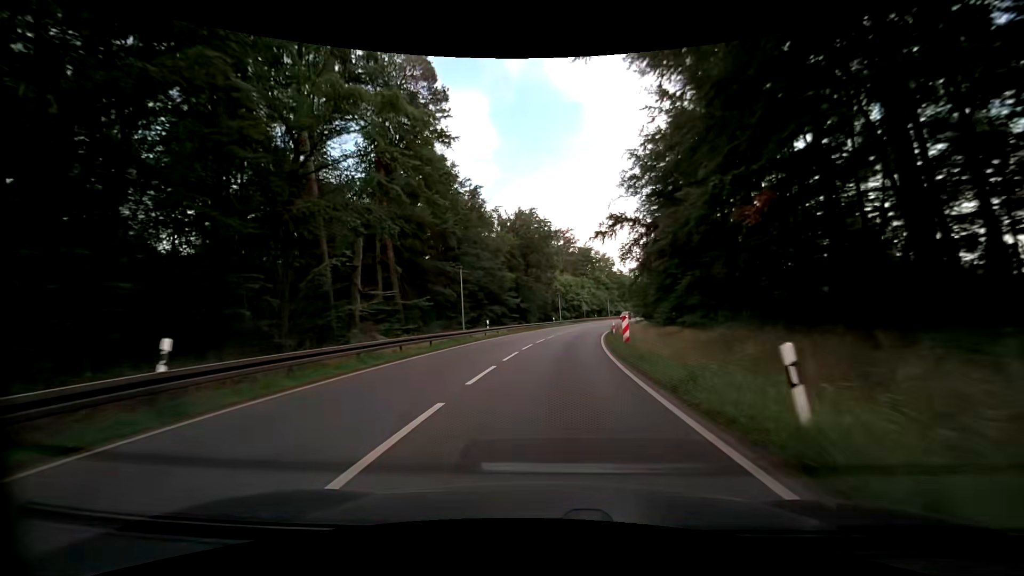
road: primary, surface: asphalt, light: Day
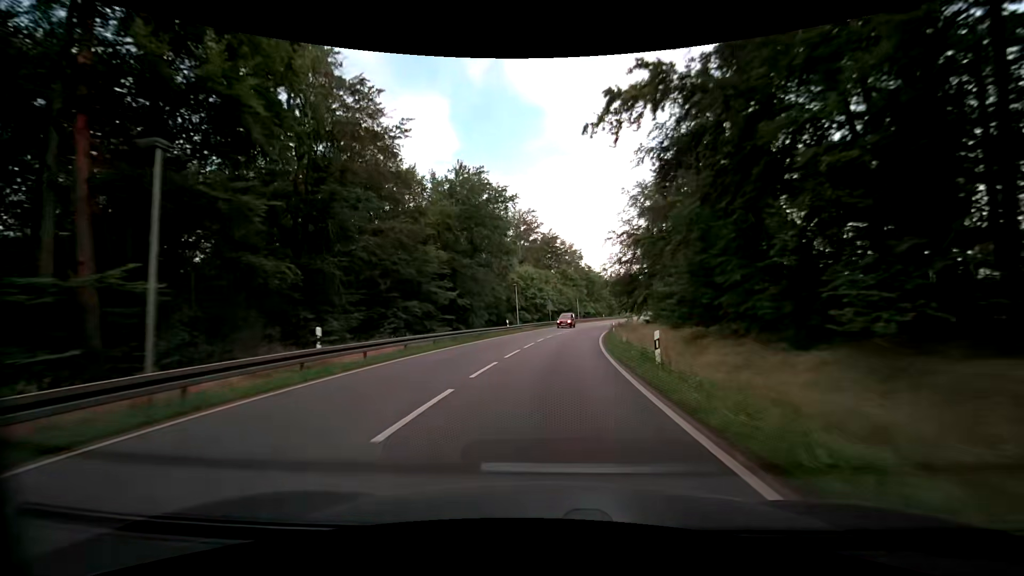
(+1.0, +22.7) m; +5°
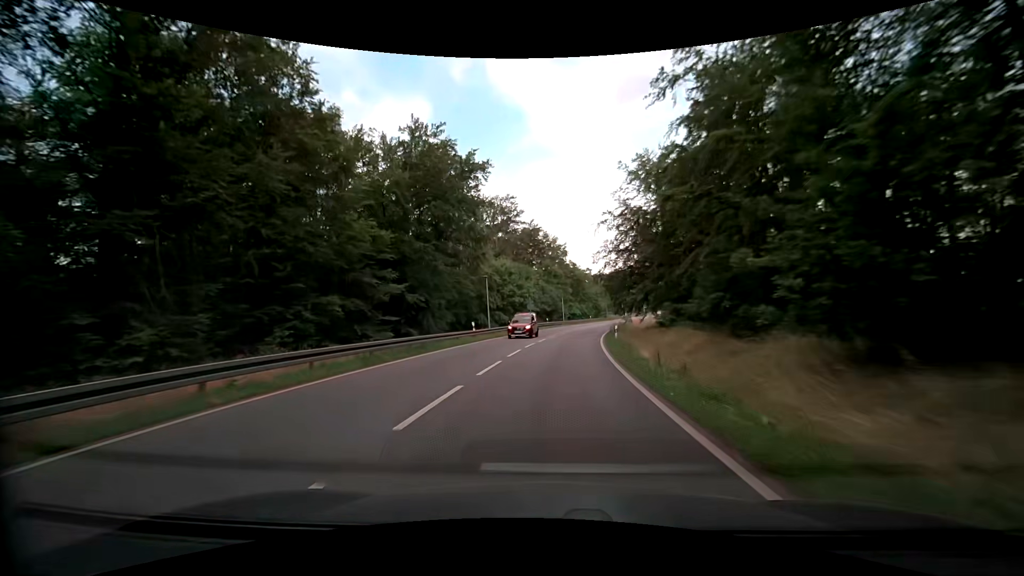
(+0.1, +11.4) m; +1°
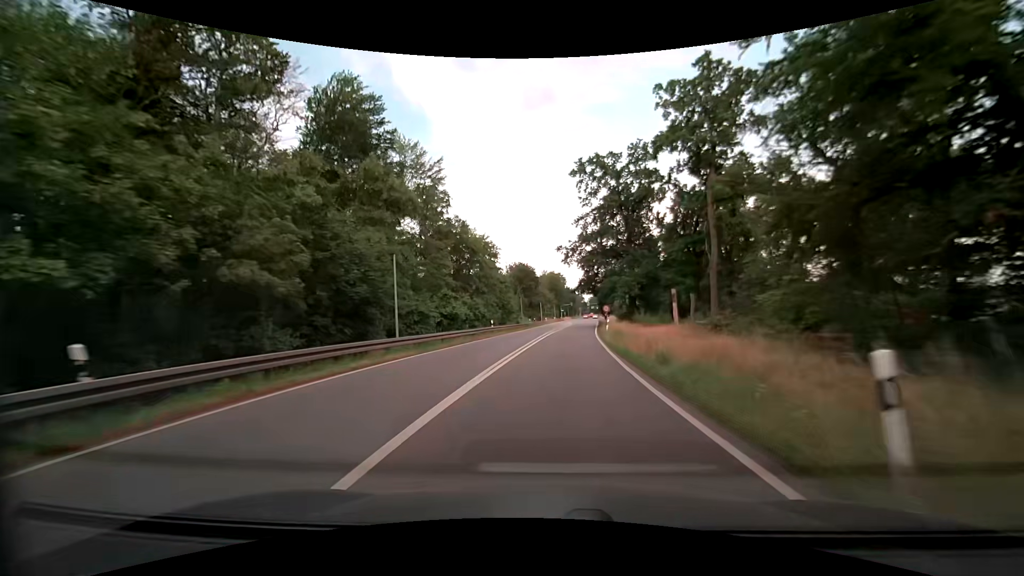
(+5.5, +56.9) m; +11°
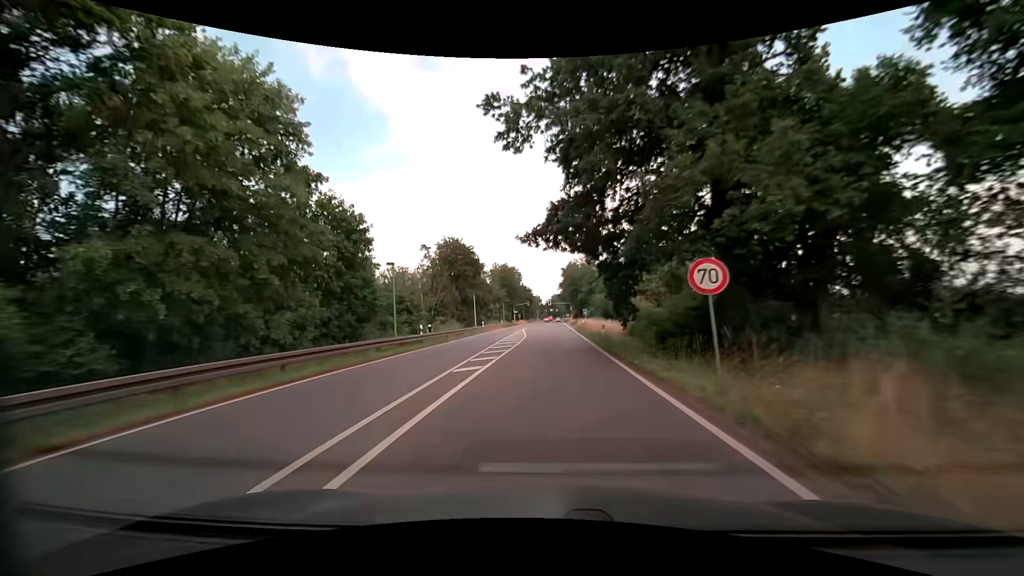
(+2.7, +44.9) m; +5°
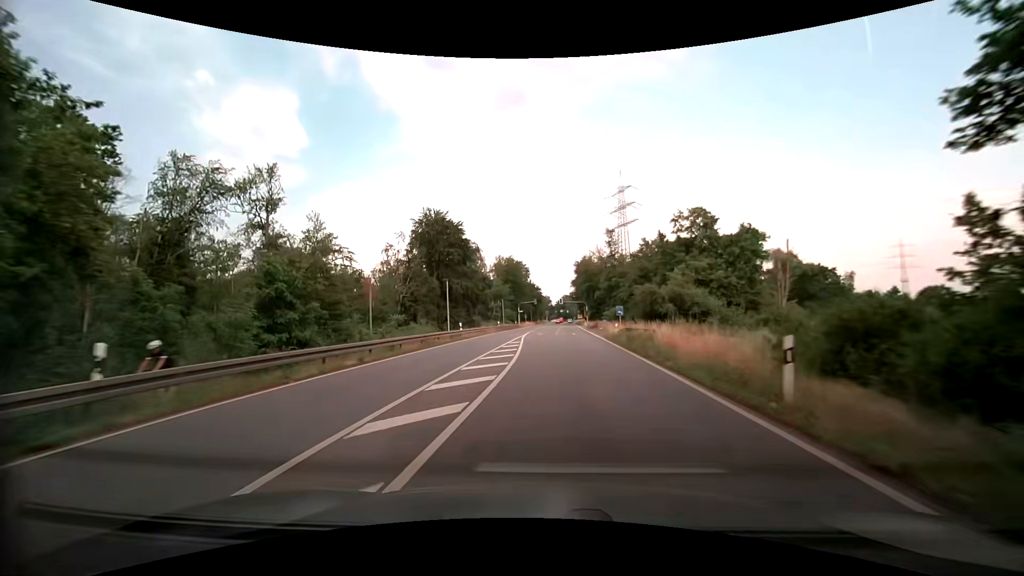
(-0.2, +22.0) m; -1°
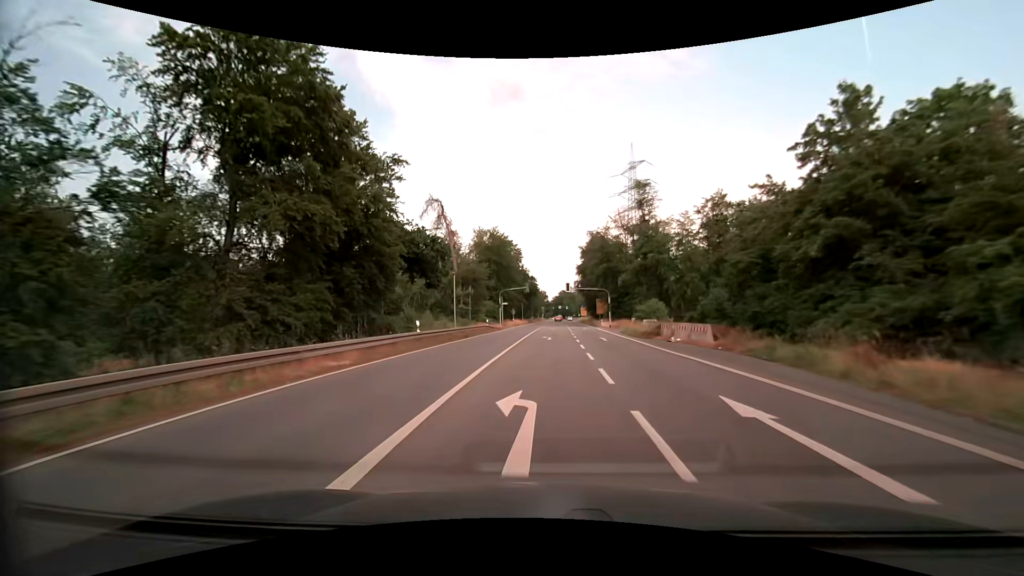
(-0.4, +42.9) m; 0°
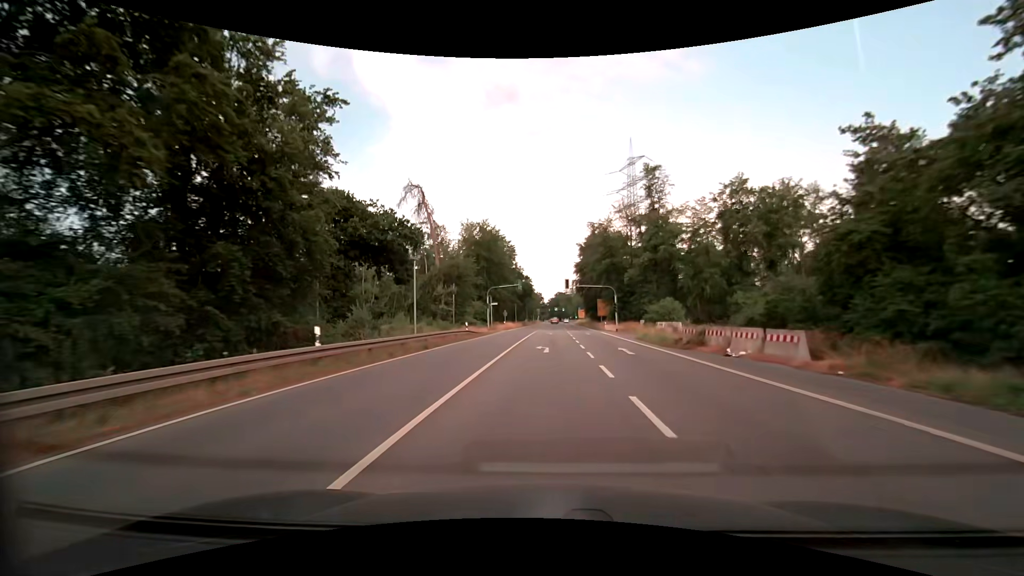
(+0.1, +10.5) m; +1°
(0, +10) (0, +20) (0, +30) (+1, +40) (+1, +50) (+1, +60) (+1, +70) (+2, +80) (+2, +90) (+2, +100) m
